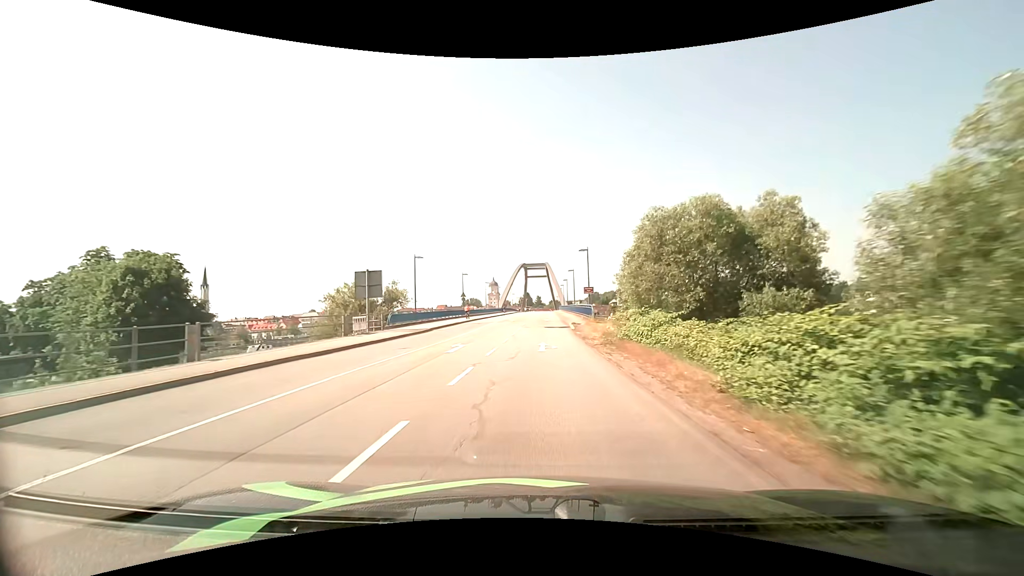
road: secondary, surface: asphalt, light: Day
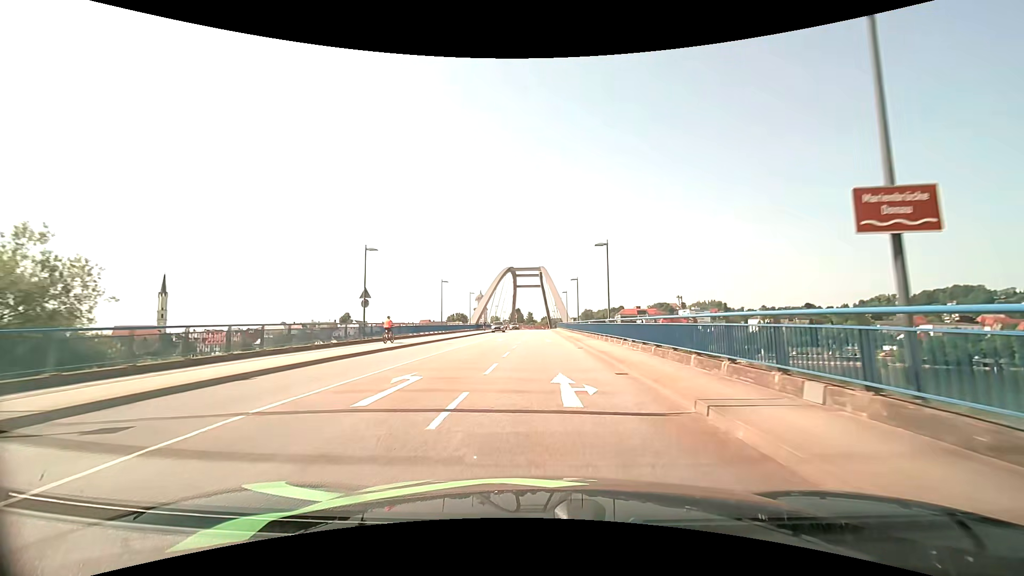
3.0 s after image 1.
(+0.1, +39.1) m; +1°
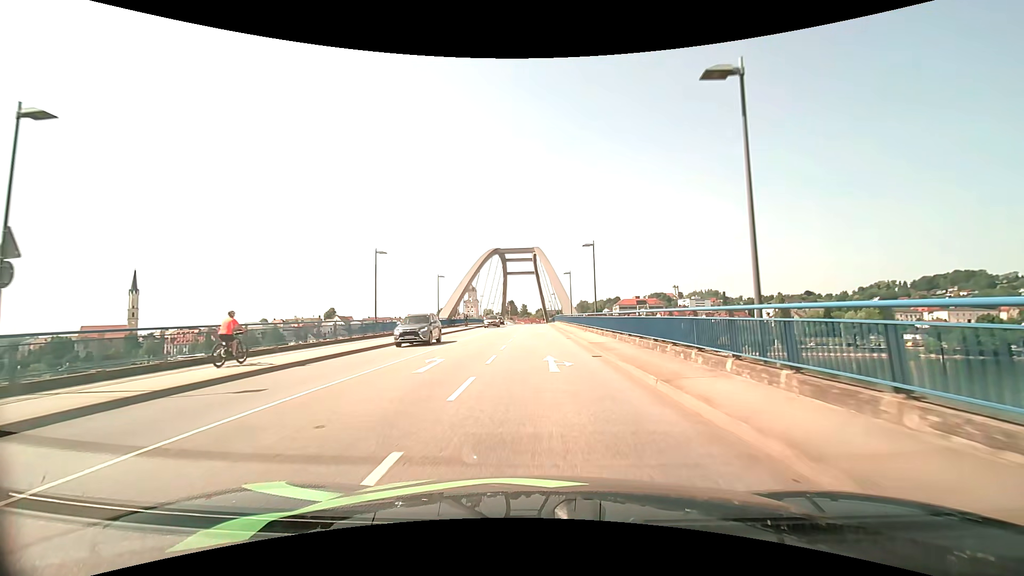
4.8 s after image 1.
(+0.2, +22.3) m; +1°
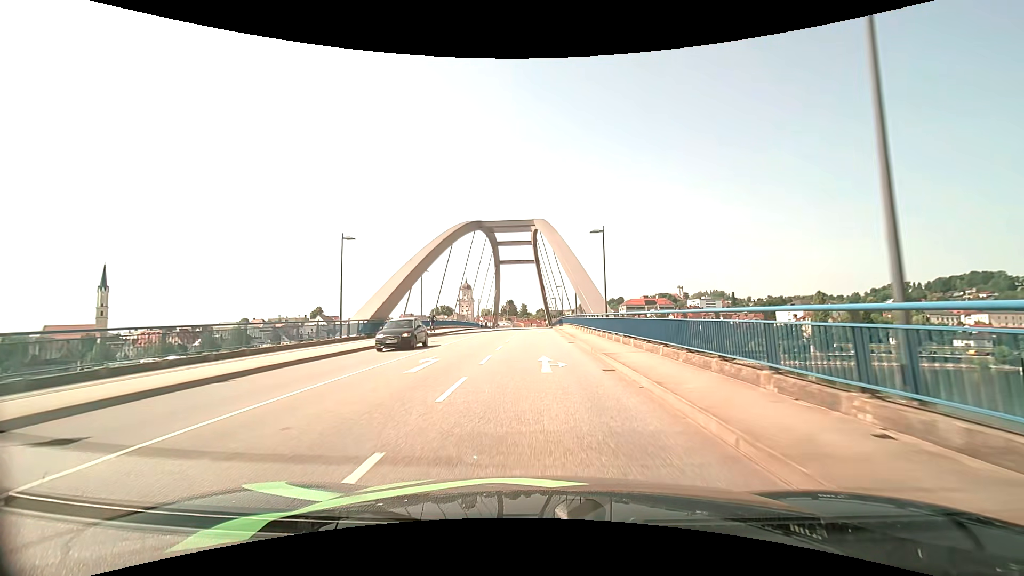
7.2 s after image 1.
(-0.1, +30.0) m; 0°
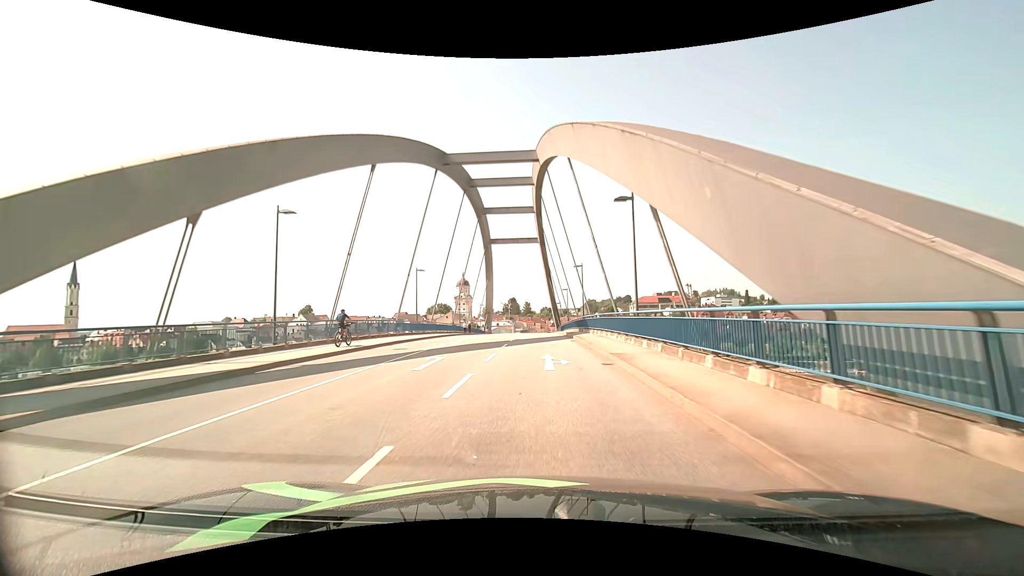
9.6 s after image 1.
(-0.2, +29.7) m; -1°
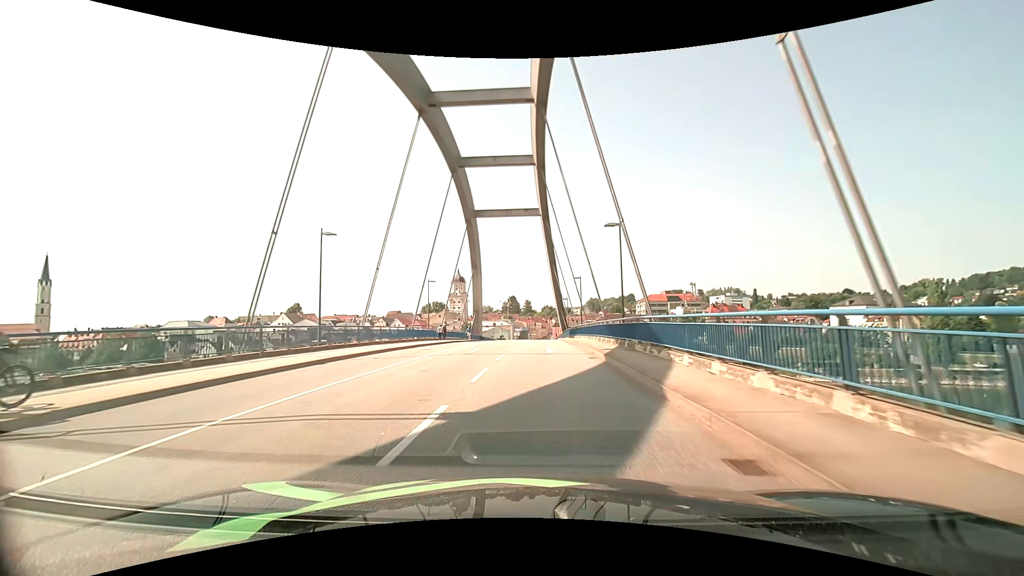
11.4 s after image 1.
(-0.1, +21.6) m; 0°
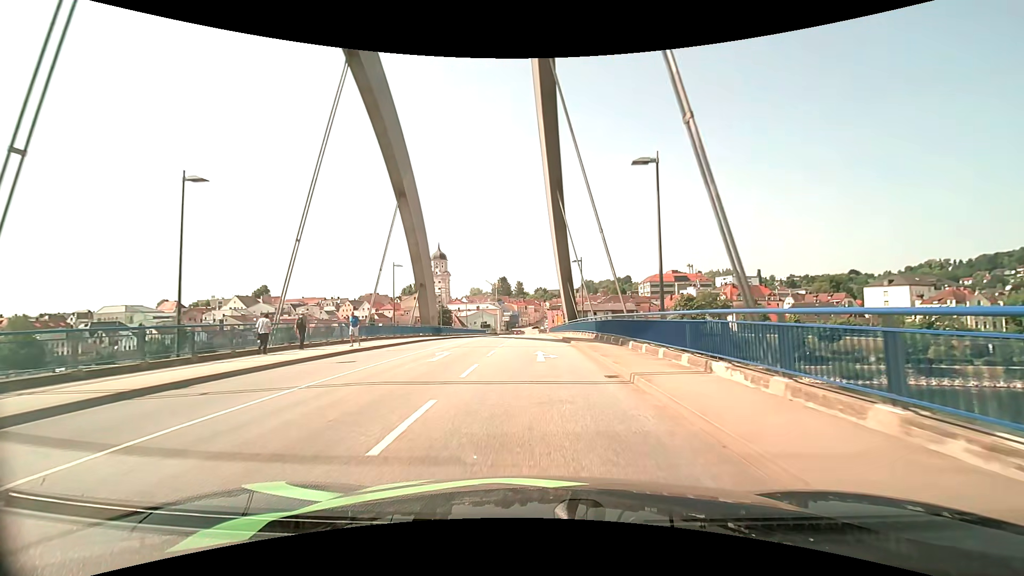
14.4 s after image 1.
(0.0, +35.7) m; 0°
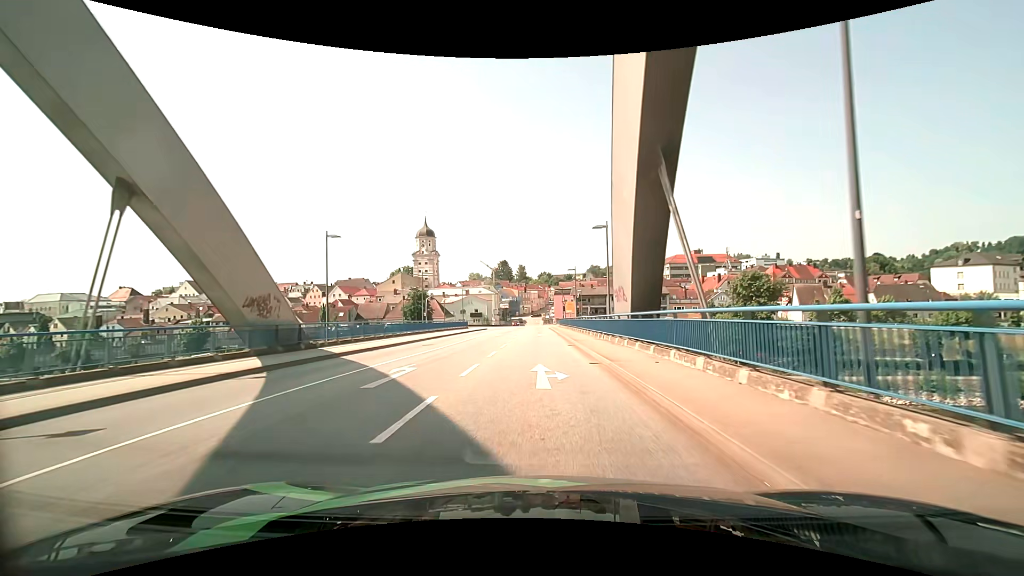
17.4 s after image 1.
(-0.2, +35.6) m; 0°
